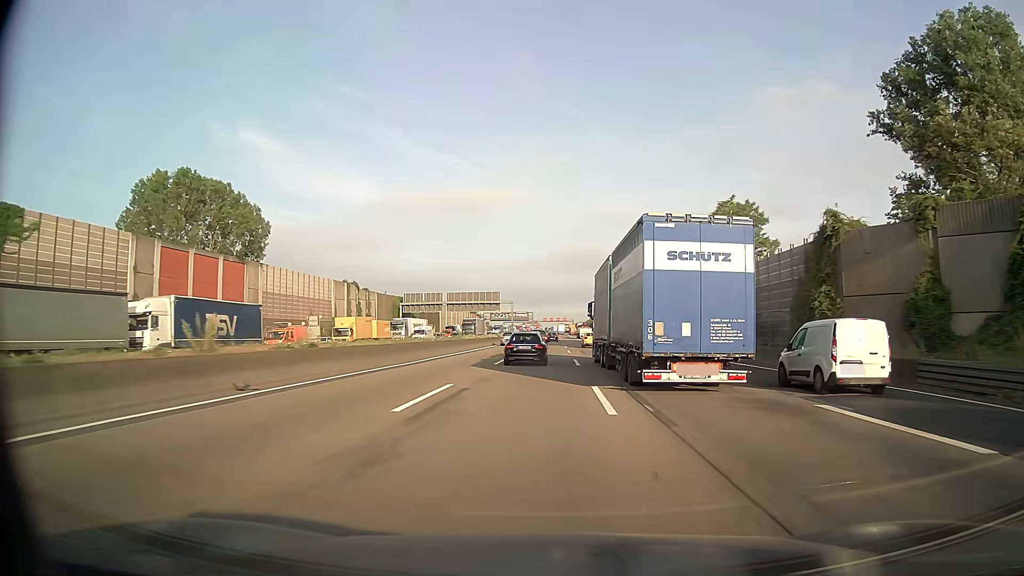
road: motorway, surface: asphalt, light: Day
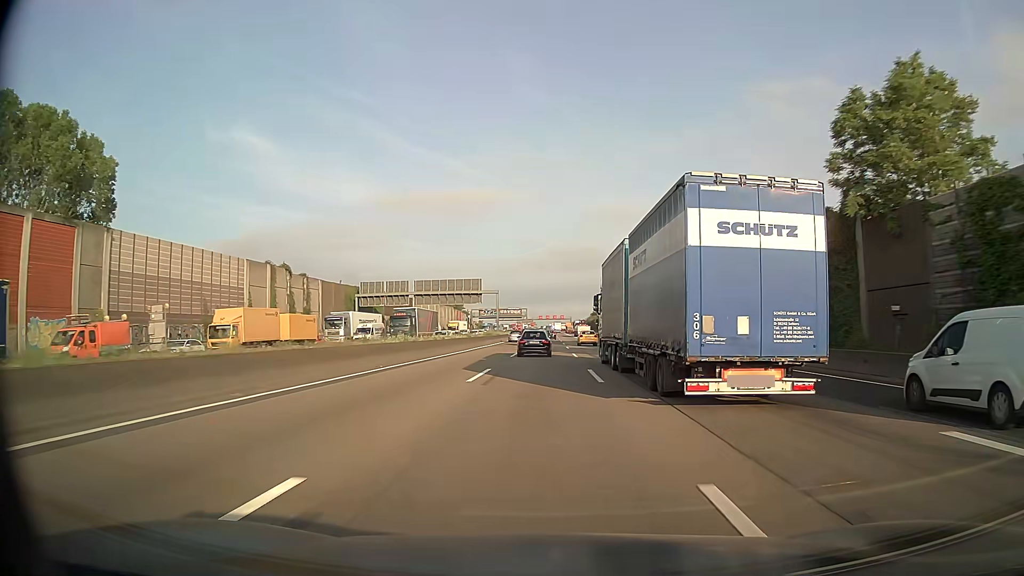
(+0.1, +29.6) m; 0°
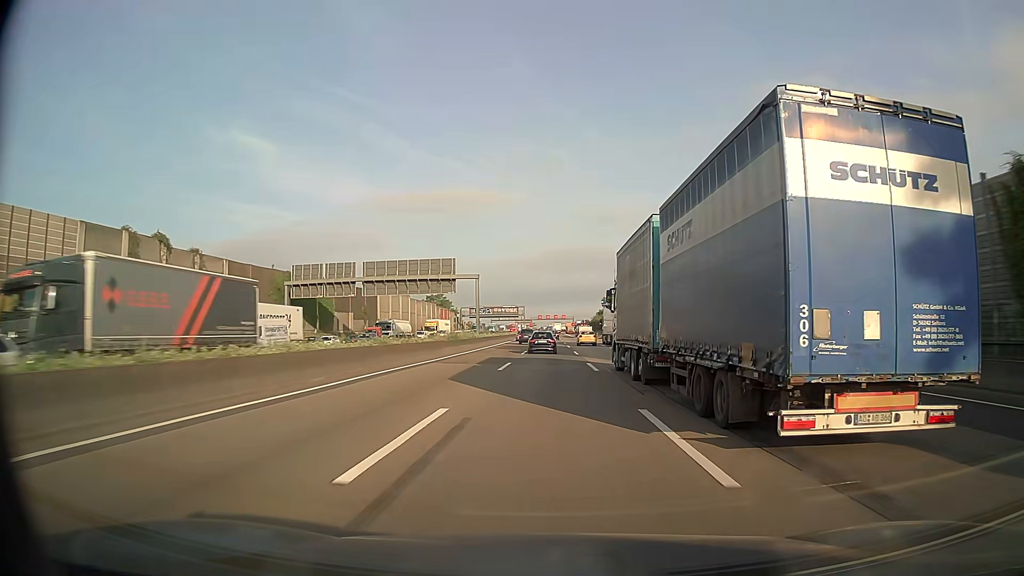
(+0.1, +30.1) m; 0°
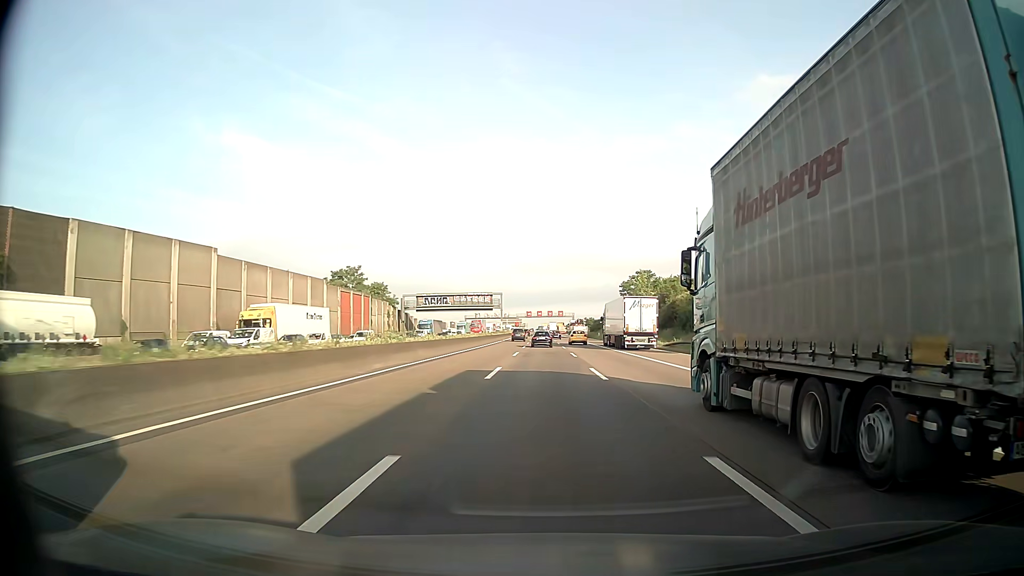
(+0.4, +77.0) m; +1°
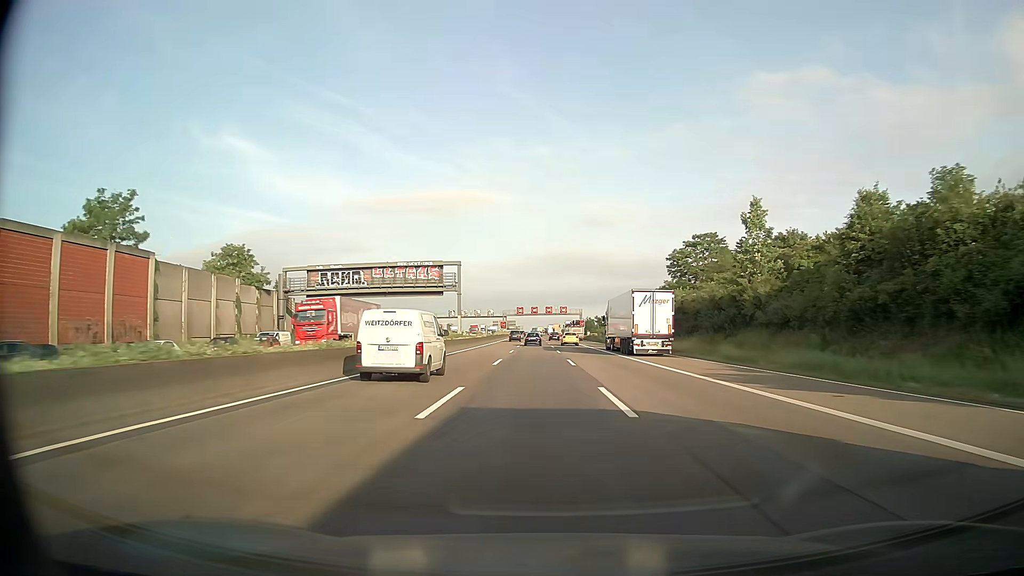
(+0.2, +62.9) m; 0°
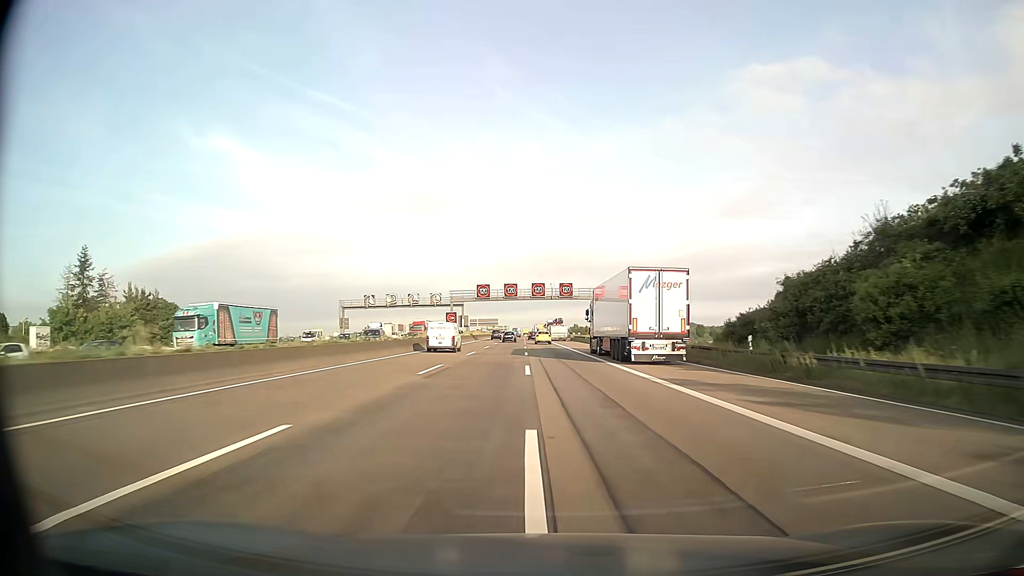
(+0.4, +79.7) m; +1°
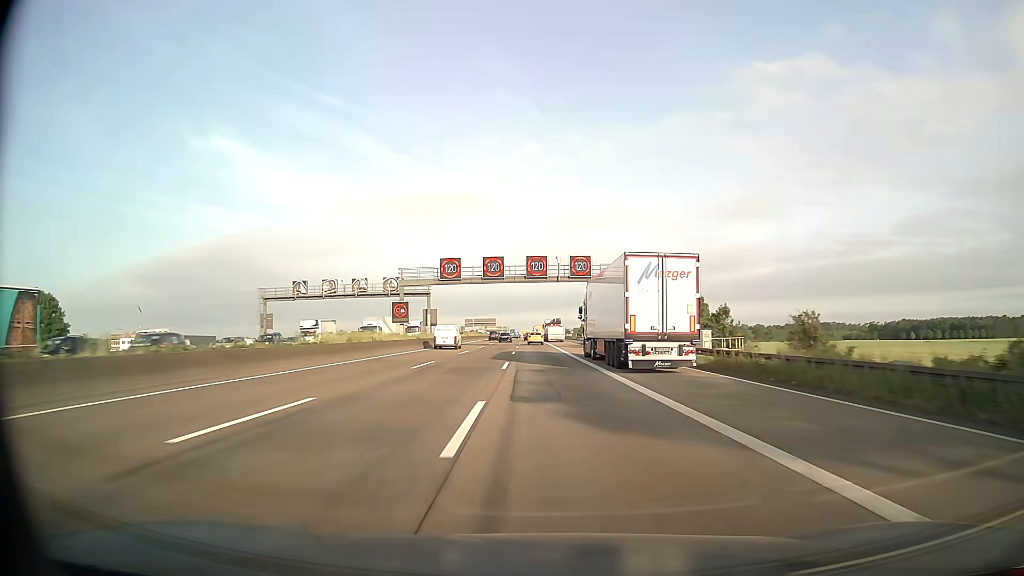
(+0.1, +32.1) m; 0°
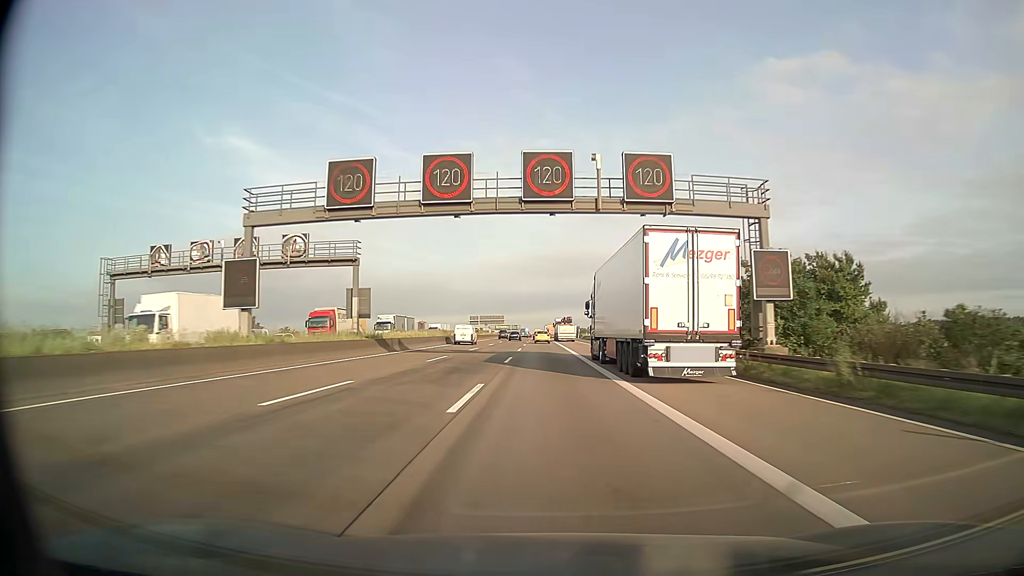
(-0.3, +32.2) m; -1°
(0, +10) (0, +20) (0, +30) (0, +40) (0, +50) (0, +60) (-1, +70) (-1, +80) (-1, +90) (-1, +100) m
